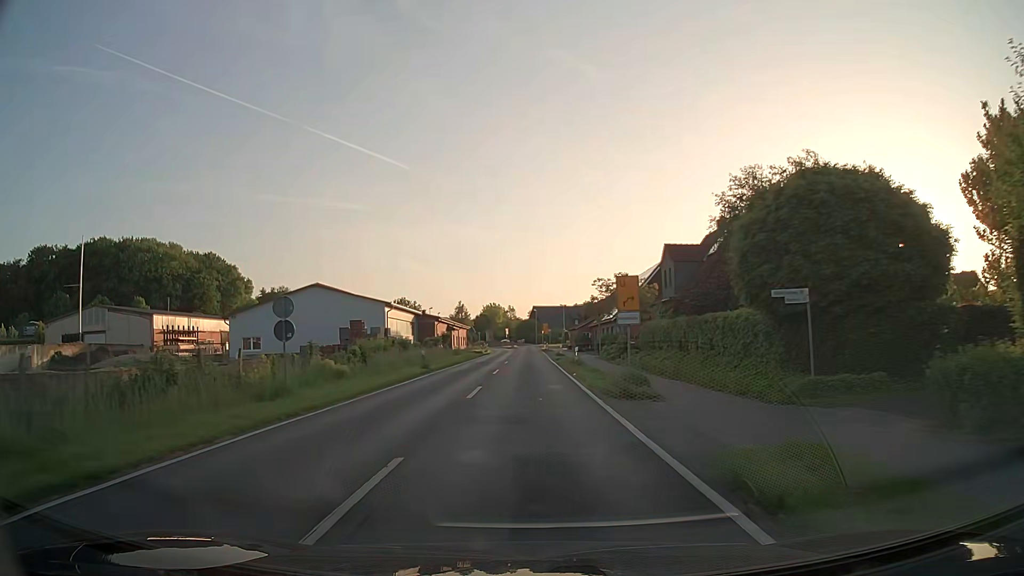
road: secondary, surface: asphalt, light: Day
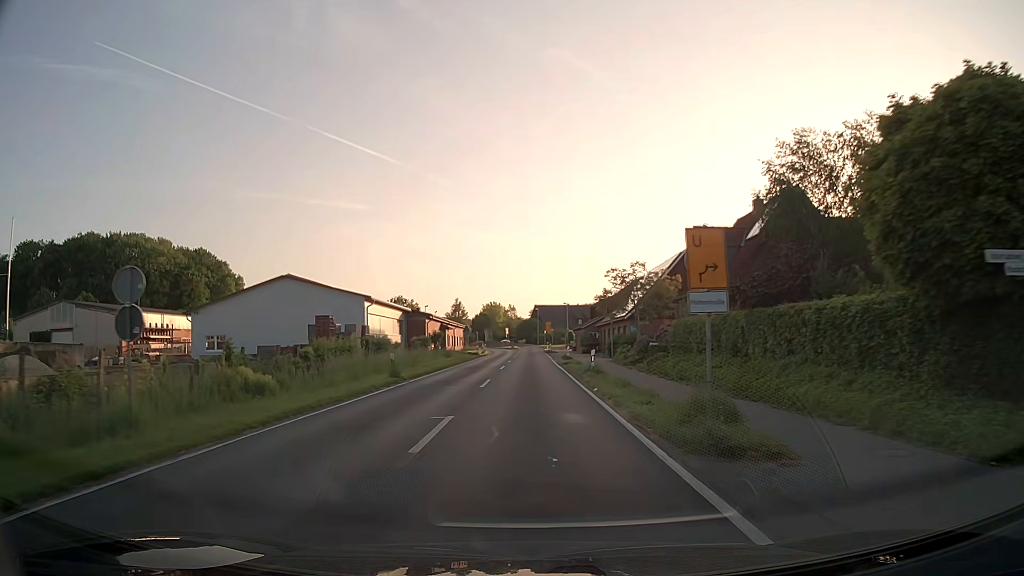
(0.0, +7.8) m; 0°
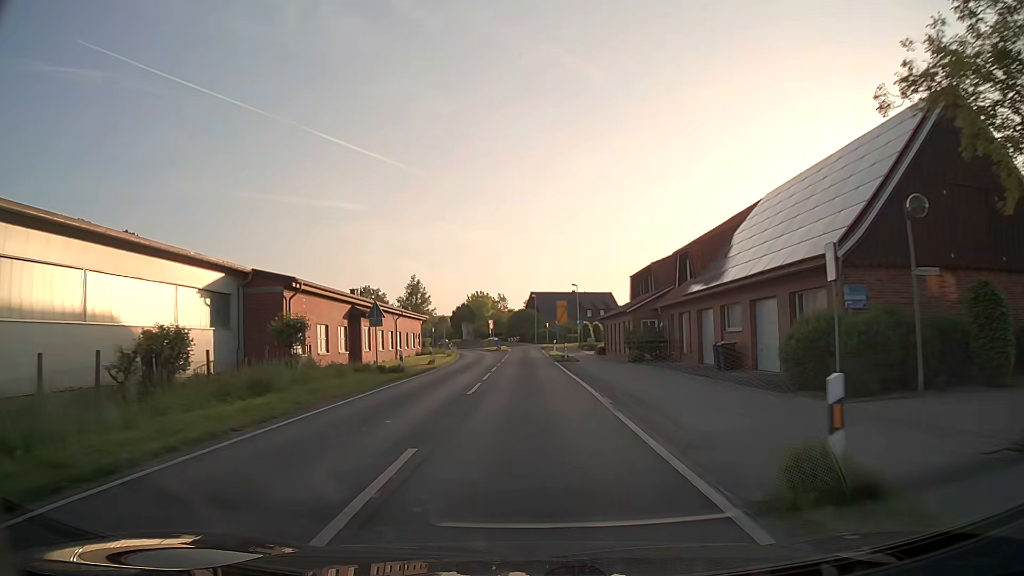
(0.0, +38.9) m; 0°
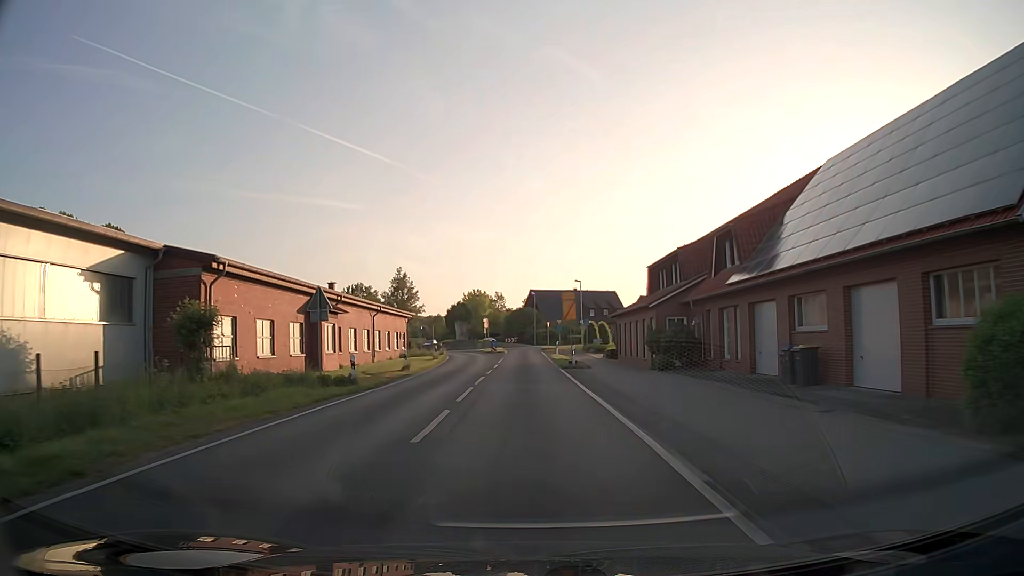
(0.0, +7.8) m; 0°
